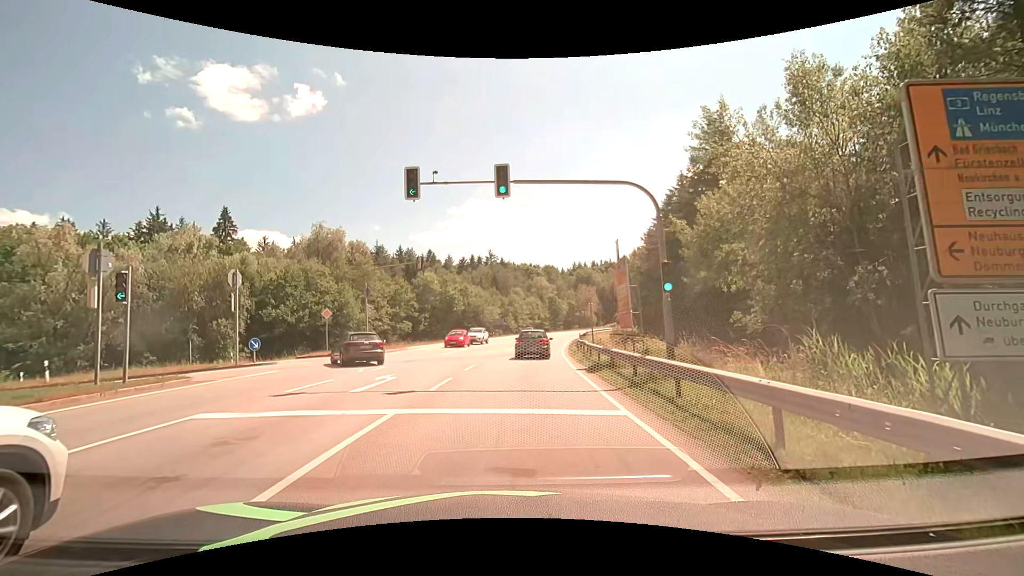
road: secondary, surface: asphalt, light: Day
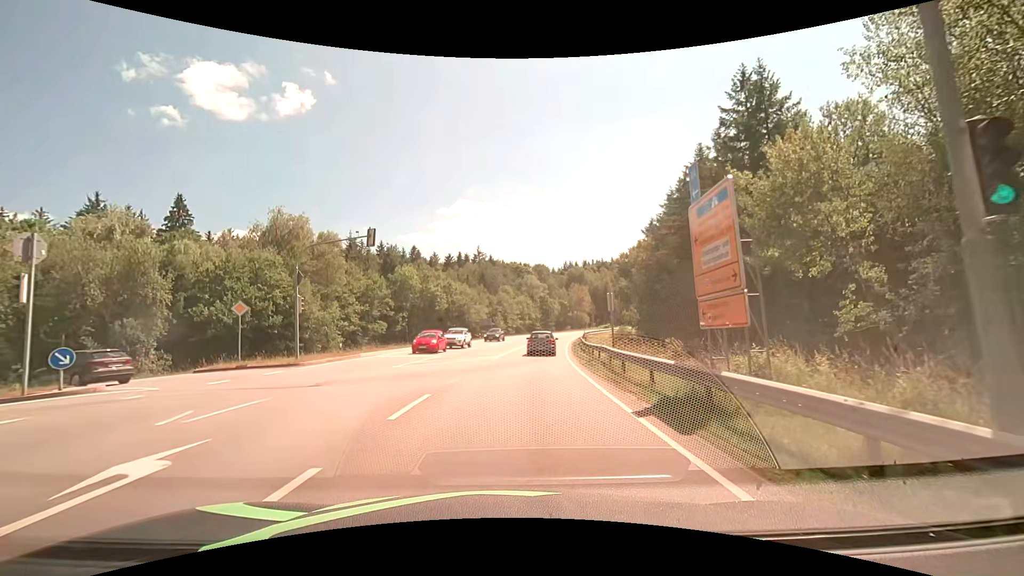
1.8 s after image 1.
(+0.2, +10.1) m; +2°
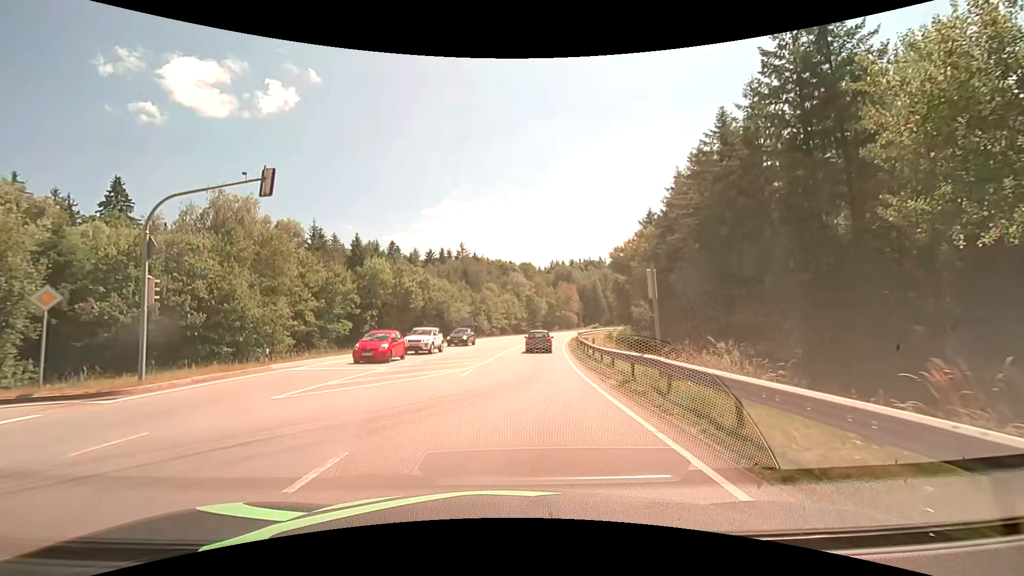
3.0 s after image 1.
(+0.1, +9.6) m; +1°
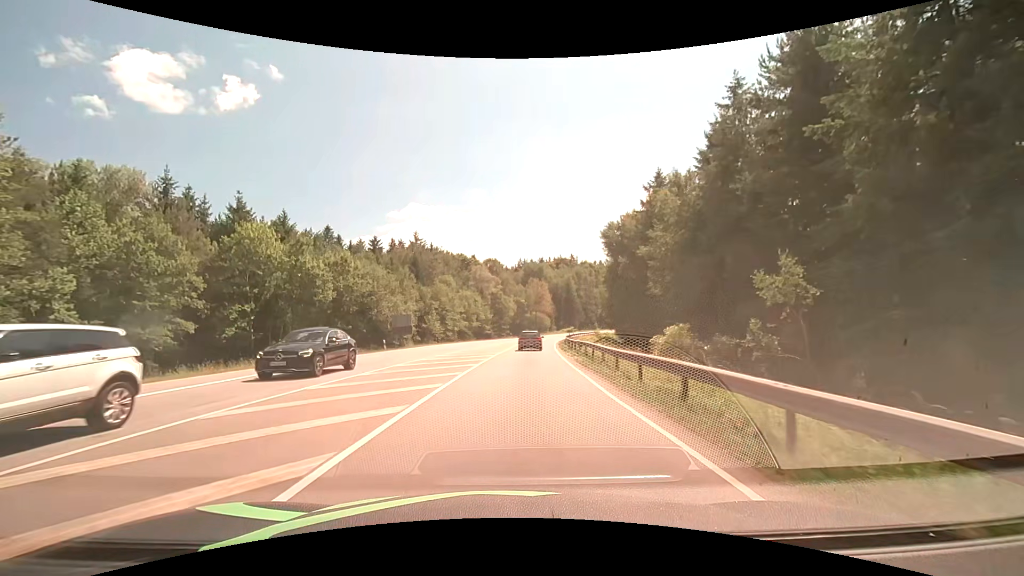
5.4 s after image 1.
(+1.3, +26.0) m; +5°
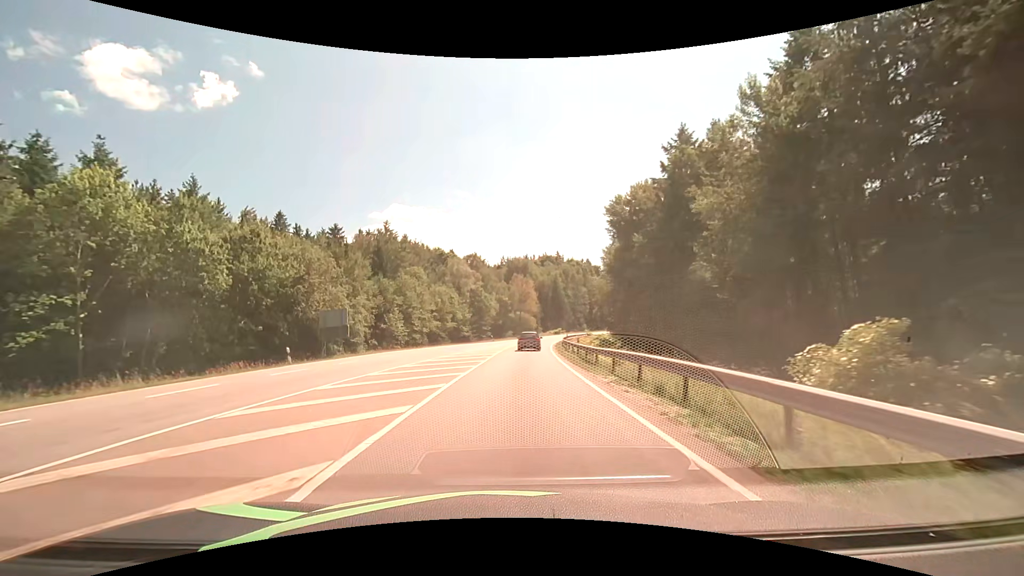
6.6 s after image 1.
(+0.3, +16.2) m; +2°
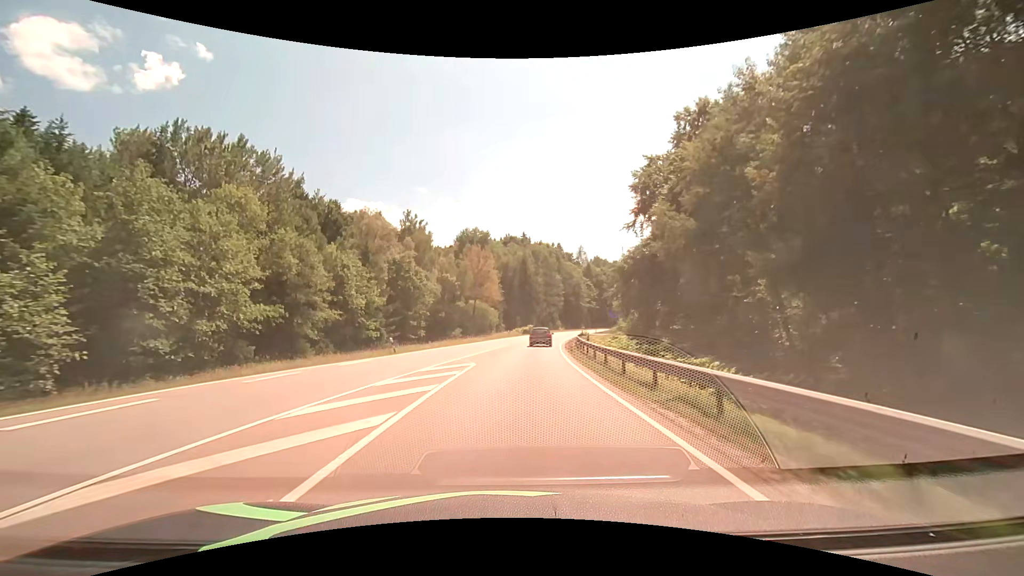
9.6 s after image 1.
(+1.5, +47.2) m; +4°
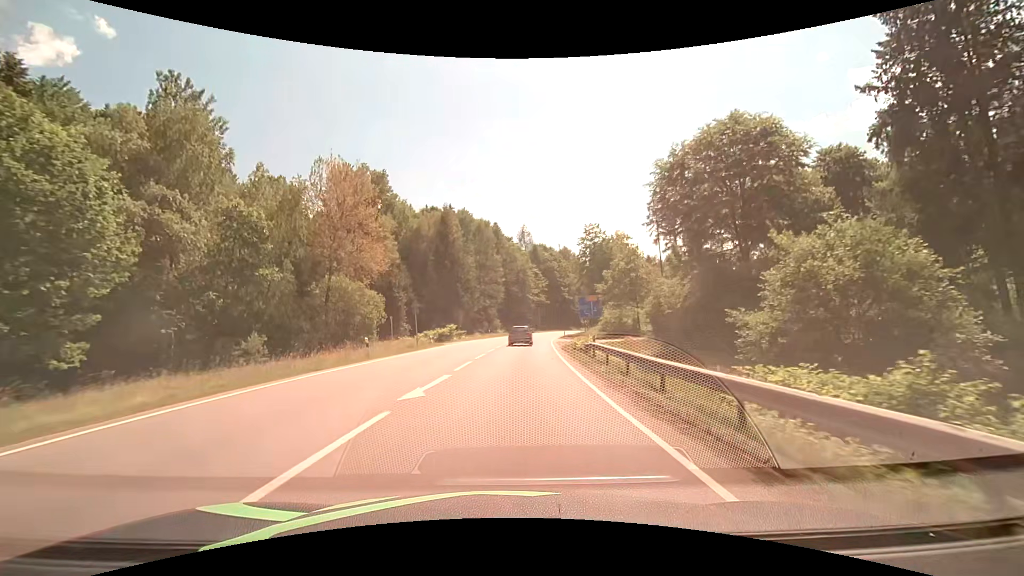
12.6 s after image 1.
(+3.4, +49.4) m; +8°
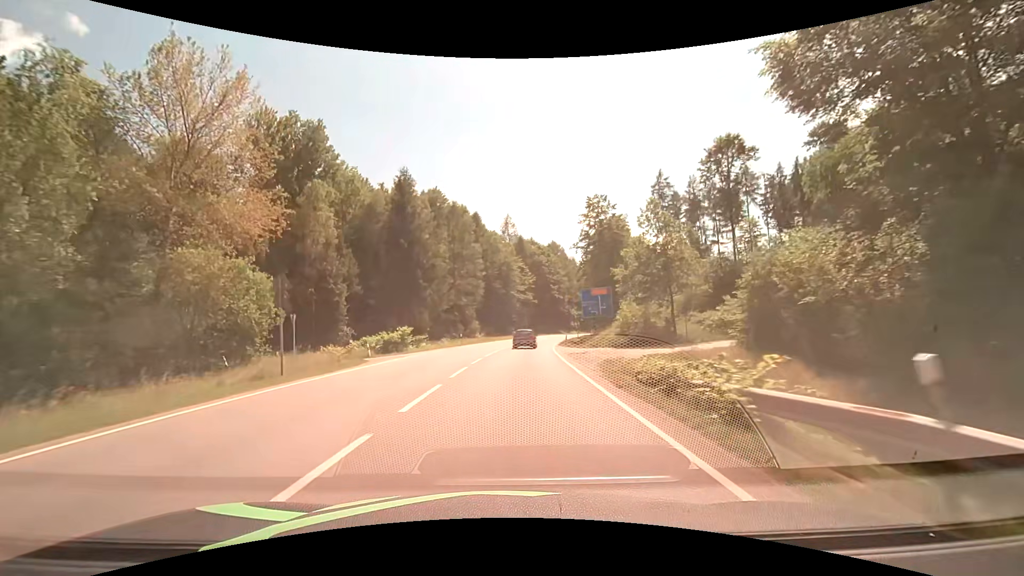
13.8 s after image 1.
(+0.4, +19.7) m; +2°
(0, +10) (0, +20) (+1, +30) (+1, +40) (+2, +50) (+4, +60) (+5, +70) (+7, +80) (+9, +89) (+12, +99) m
